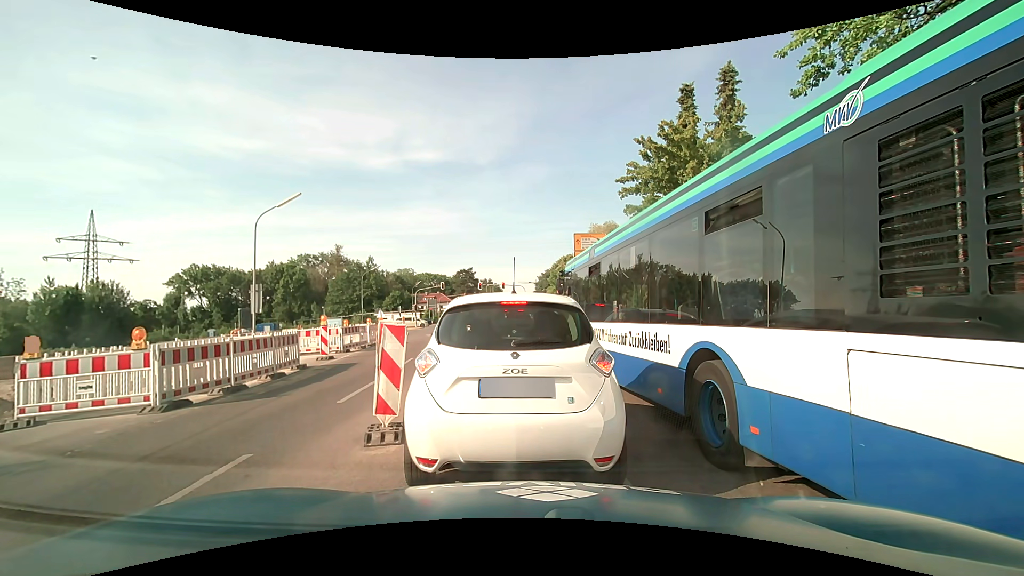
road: secondary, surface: asphalt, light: Day
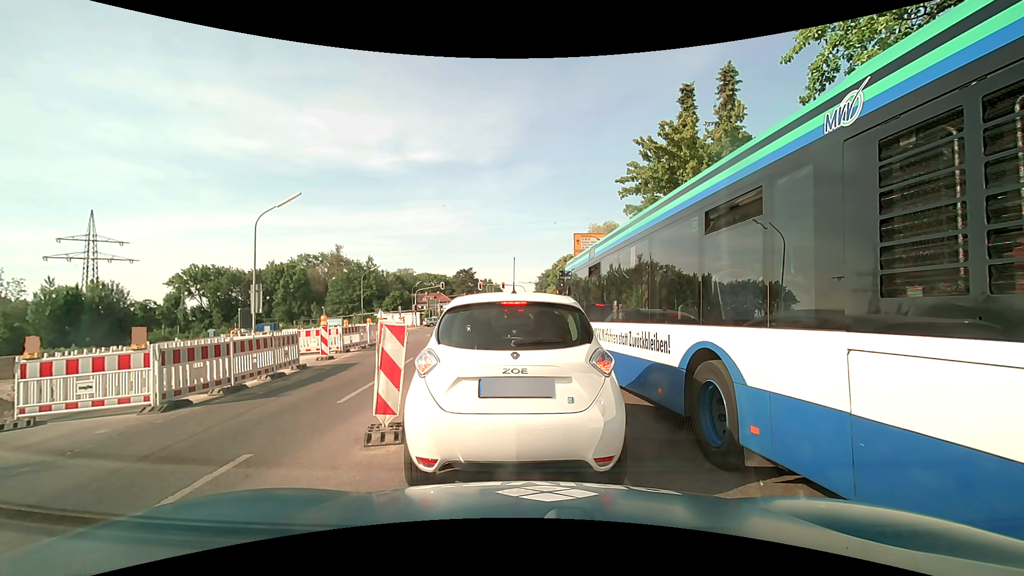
(0.0, 0.0) m; 0°
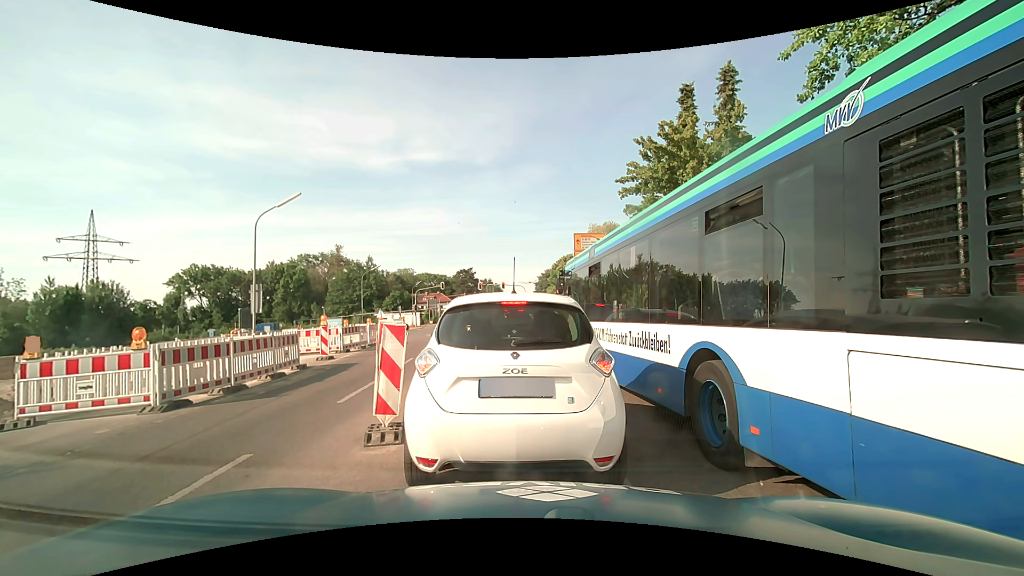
(0.0, 0.0) m; 0°
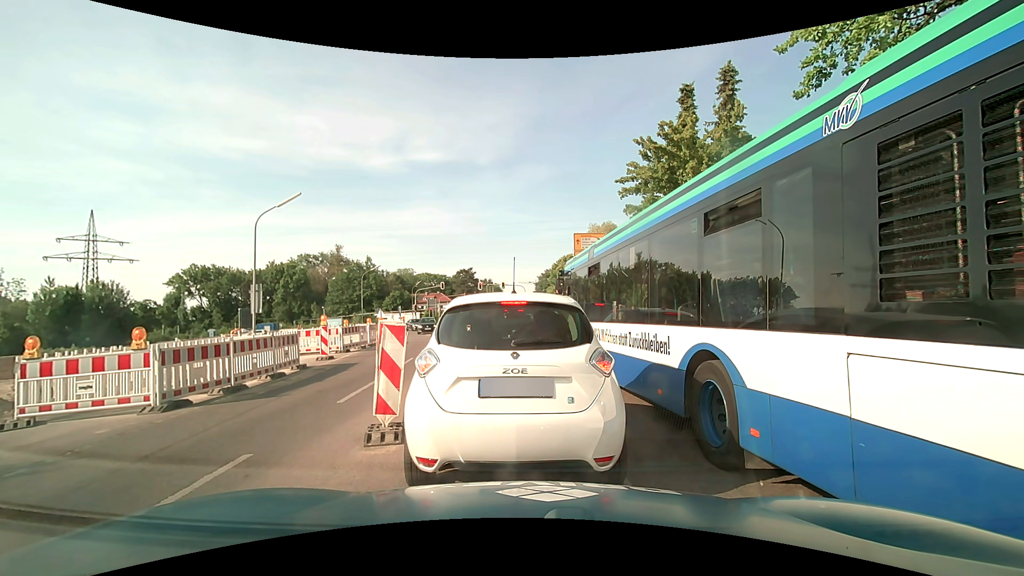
(0.0, 0.0) m; 0°
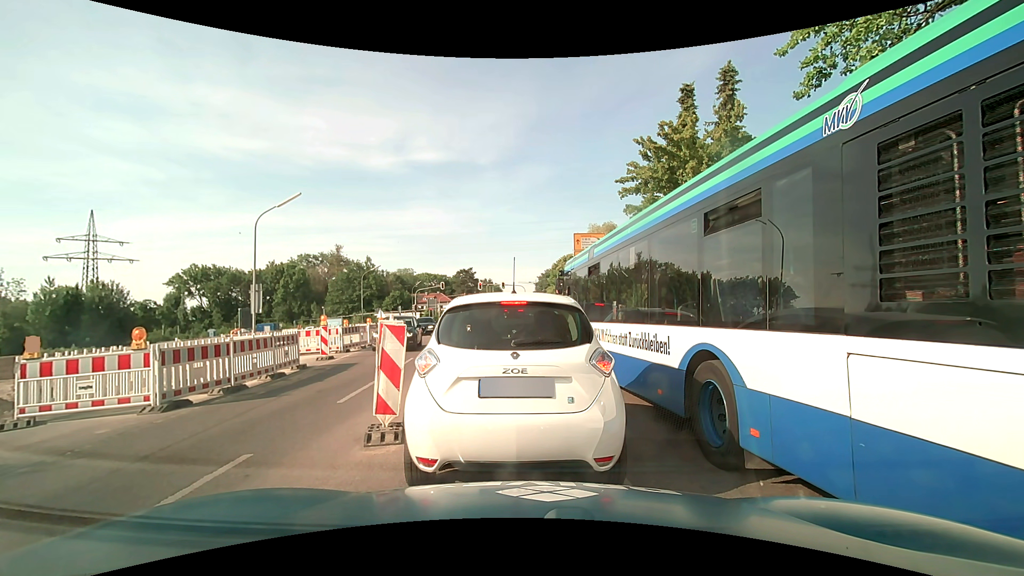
(0.0, 0.0) m; 0°
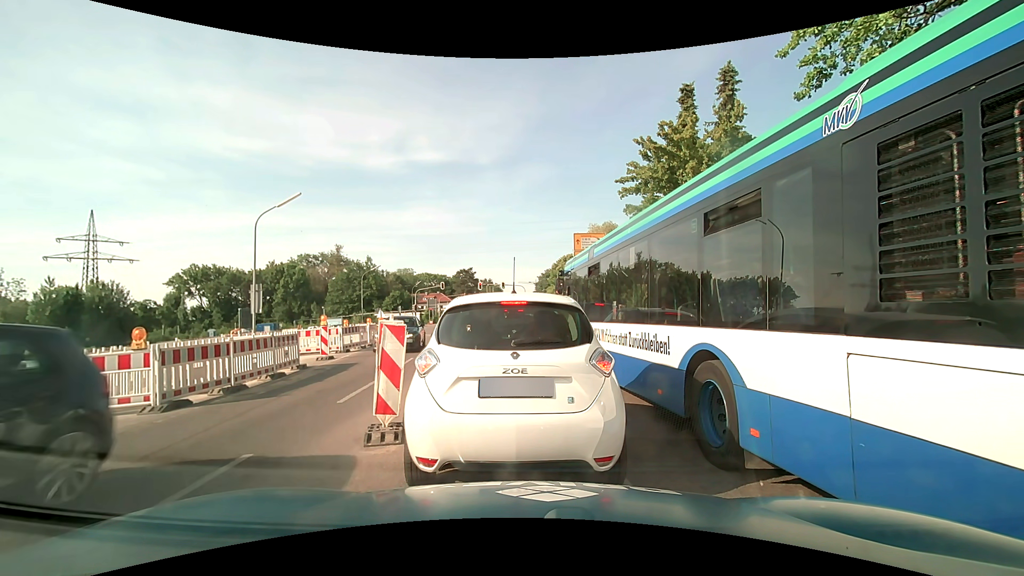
(0.0, 0.0) m; 0°
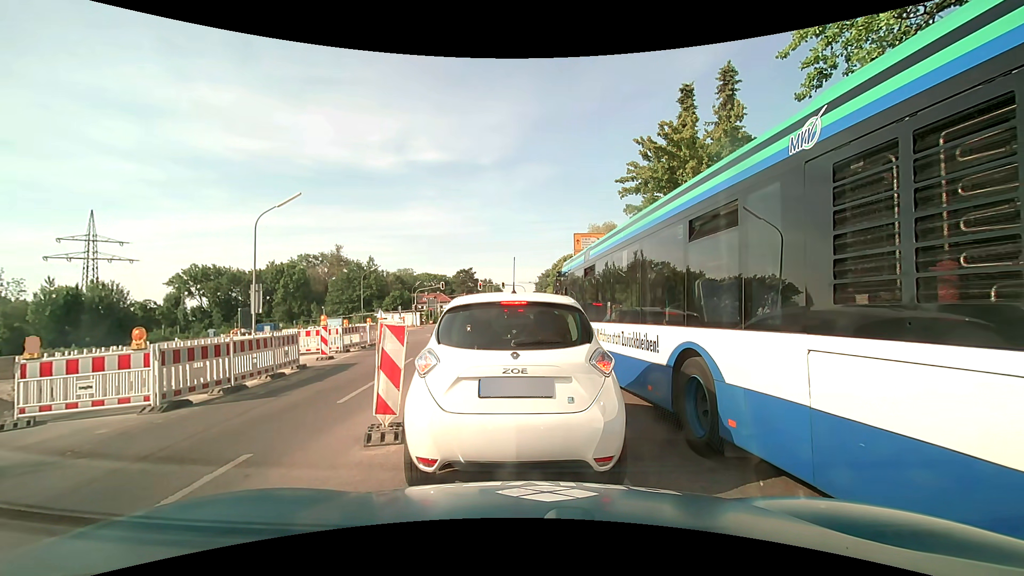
(0.0, 0.0) m; 0°
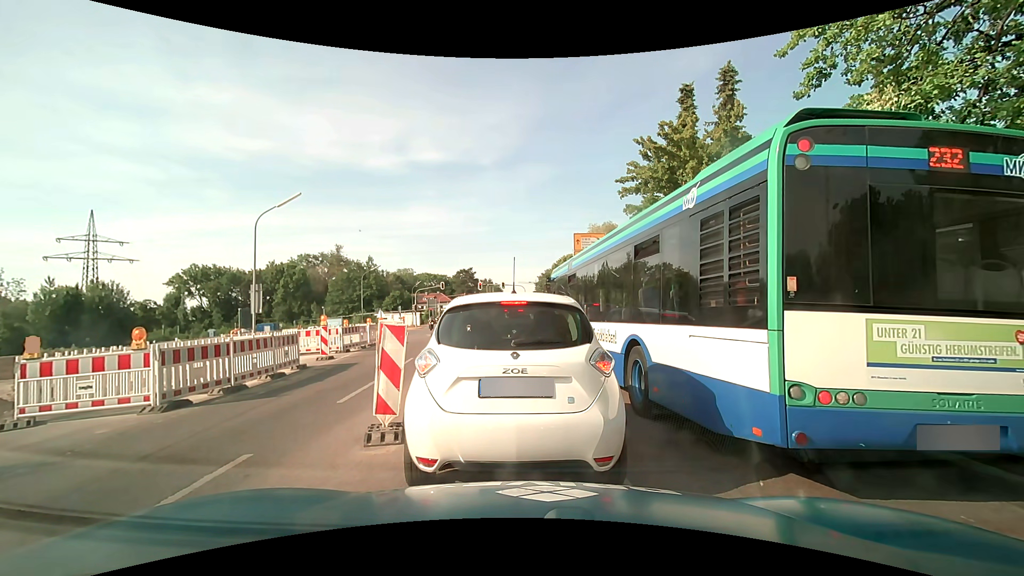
(0.0, 0.0) m; 0°
